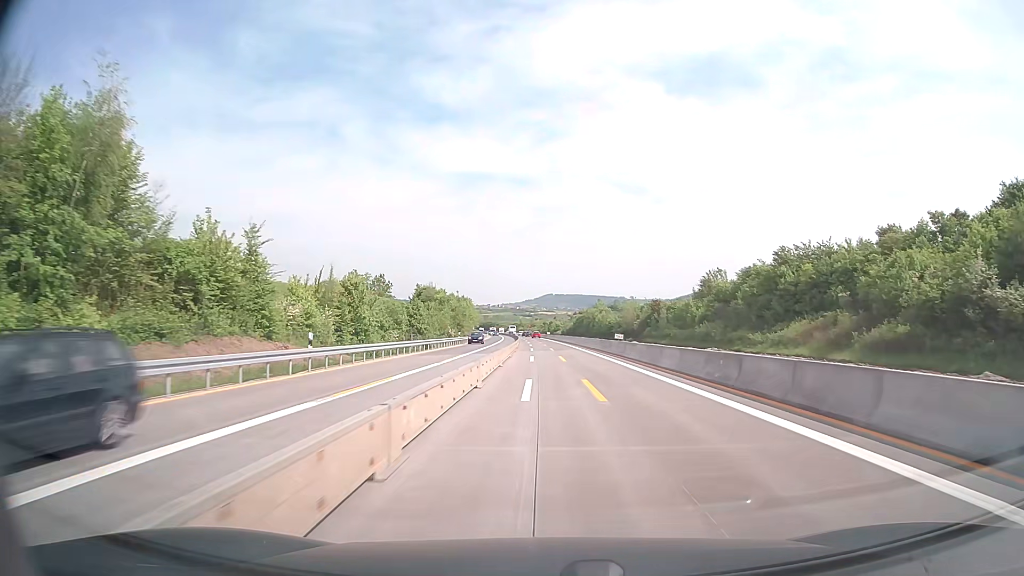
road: motorway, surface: concrete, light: Day
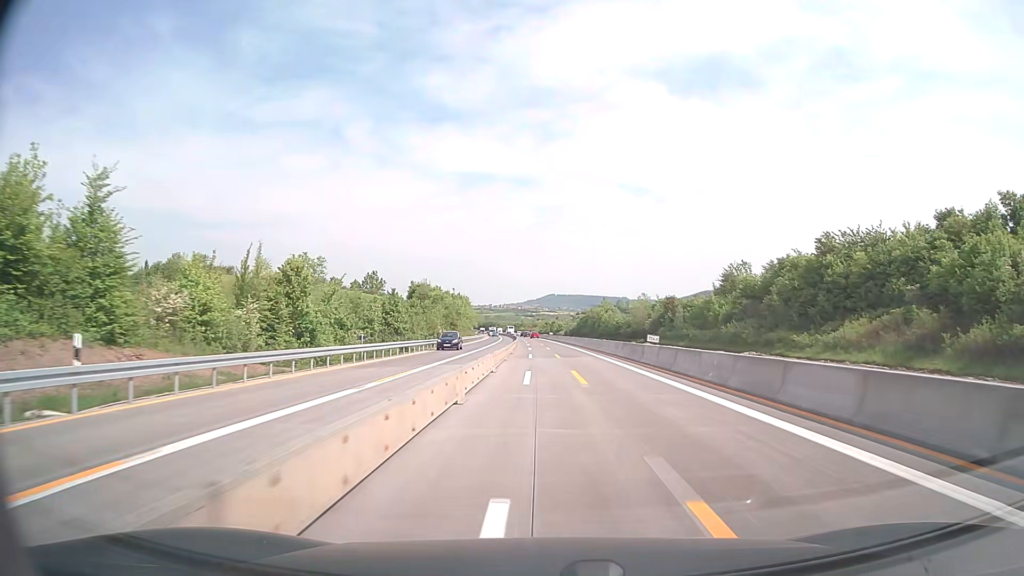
(0.0, +13.6) m; 0°
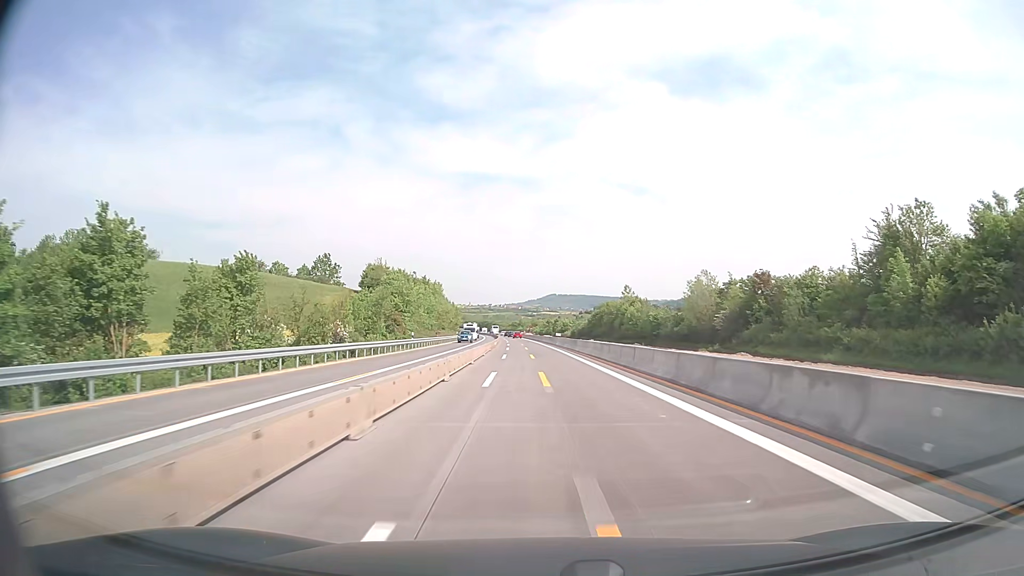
(-0.1, +54.4) m; 0°
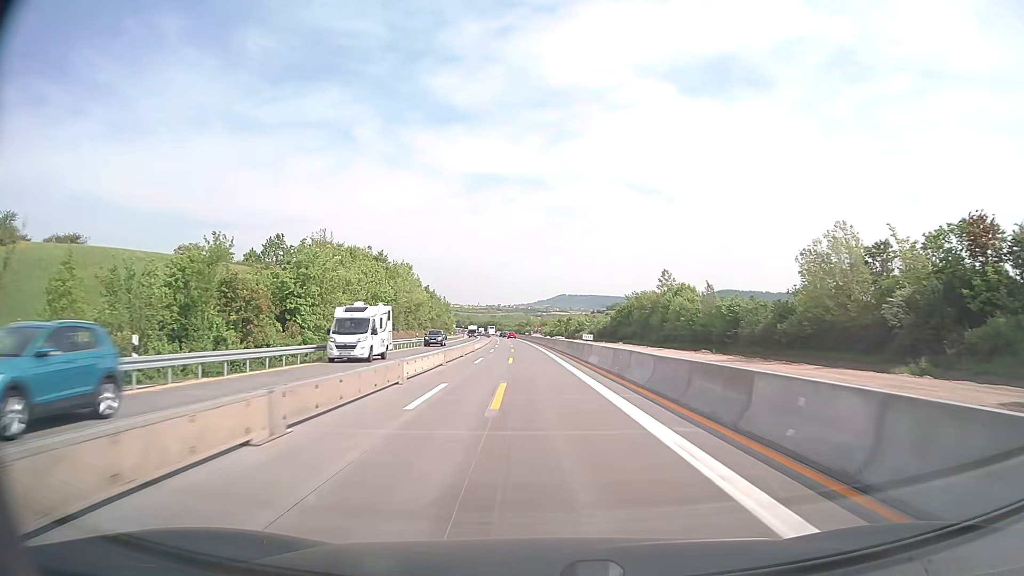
(-0.1, +40.7) m; -1°
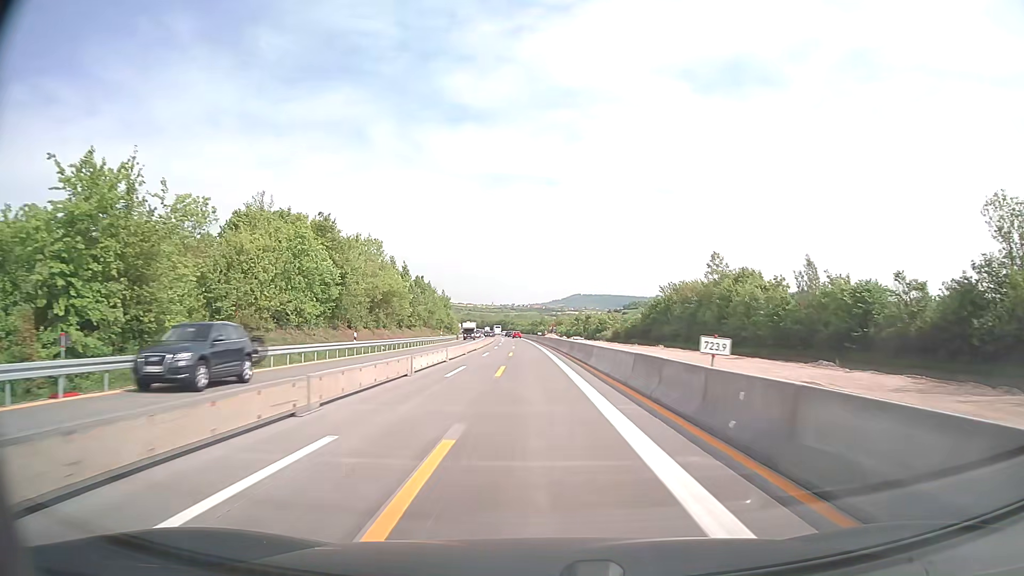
(-0.3, +27.1) m; -1°
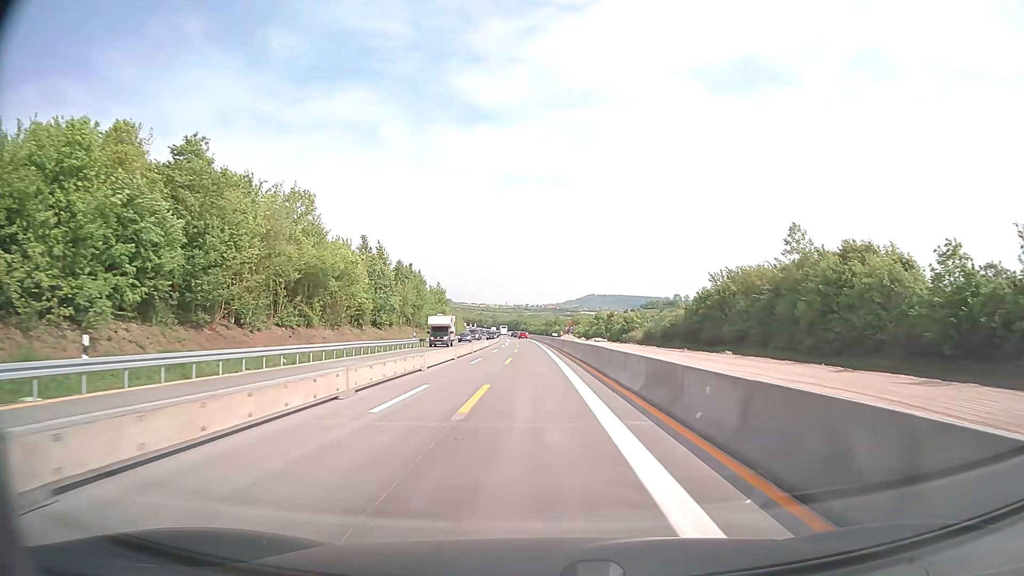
(-0.3, +27.1) m; -1°
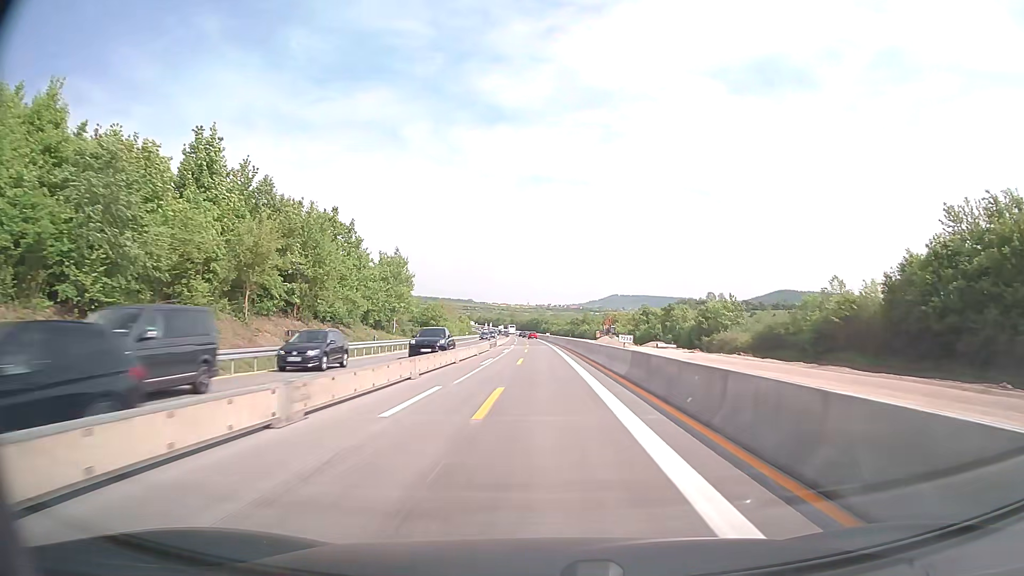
(-1.1, +54.2) m; -2°
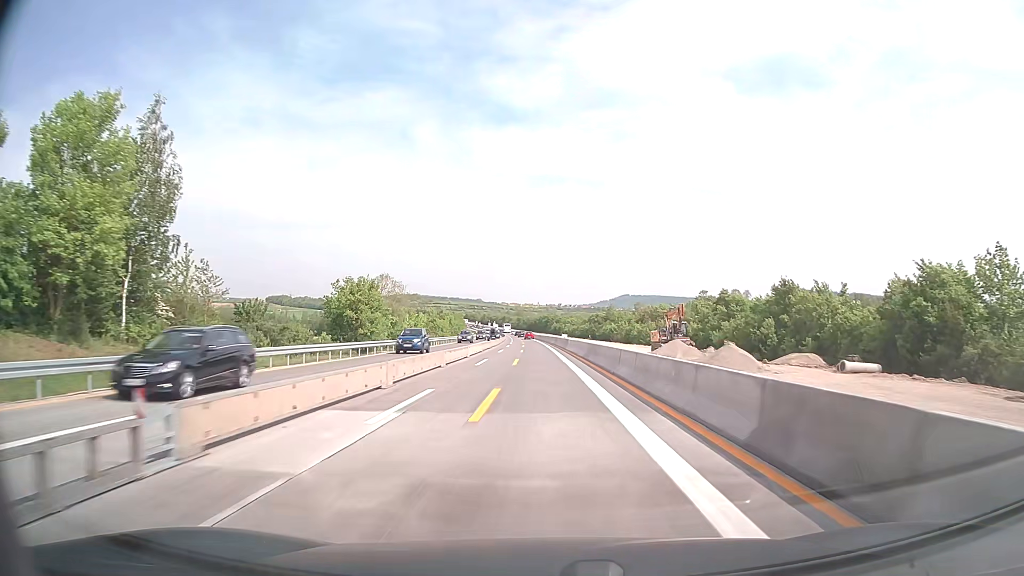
(-0.2, +54.4) m; -1°
(0, +10) (0, +20) (0, +30) (0, +40) (0, +50) (-1, +60) (-1, +70) (-1, +80) (-2, +90) (-2, +100) m
